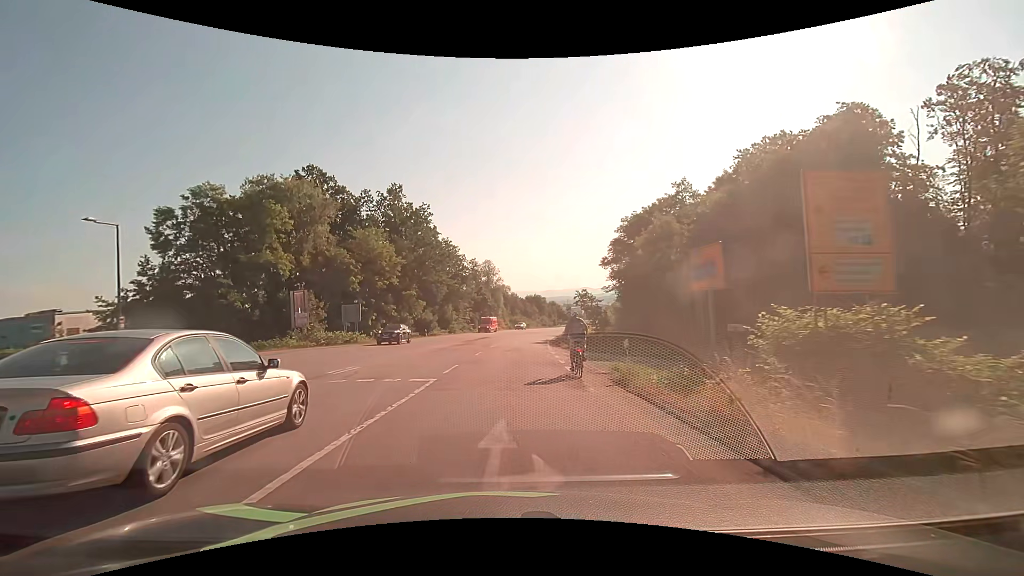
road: secondary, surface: asphalt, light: Day
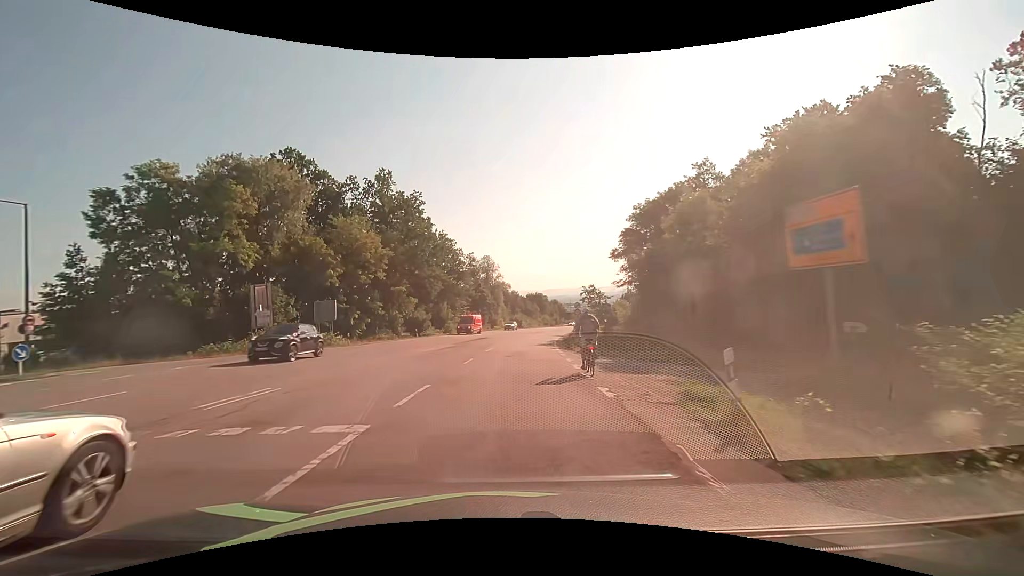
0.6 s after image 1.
(0.0, +6.5) m; 0°
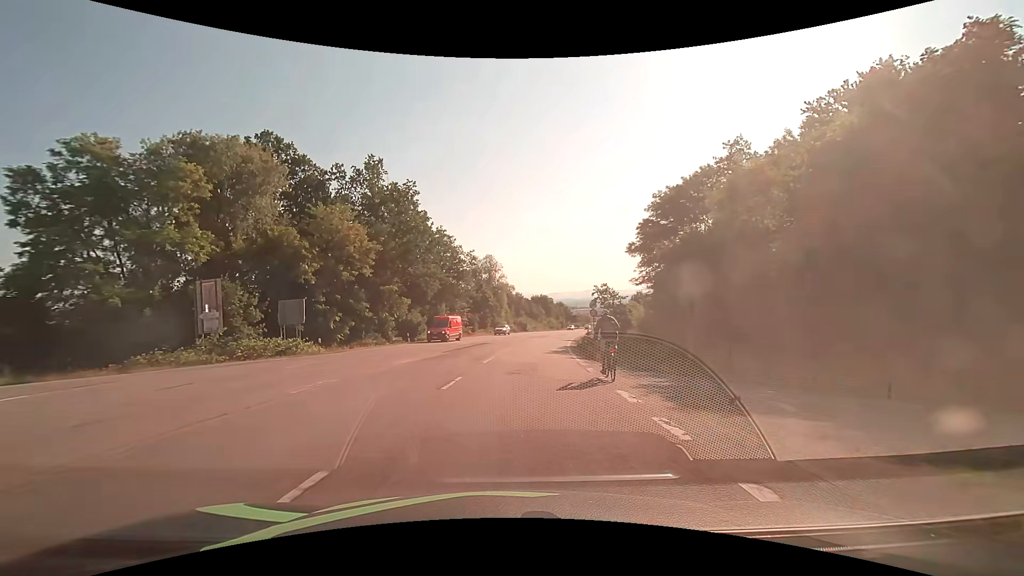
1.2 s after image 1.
(0.0, +6.7) m; -1°
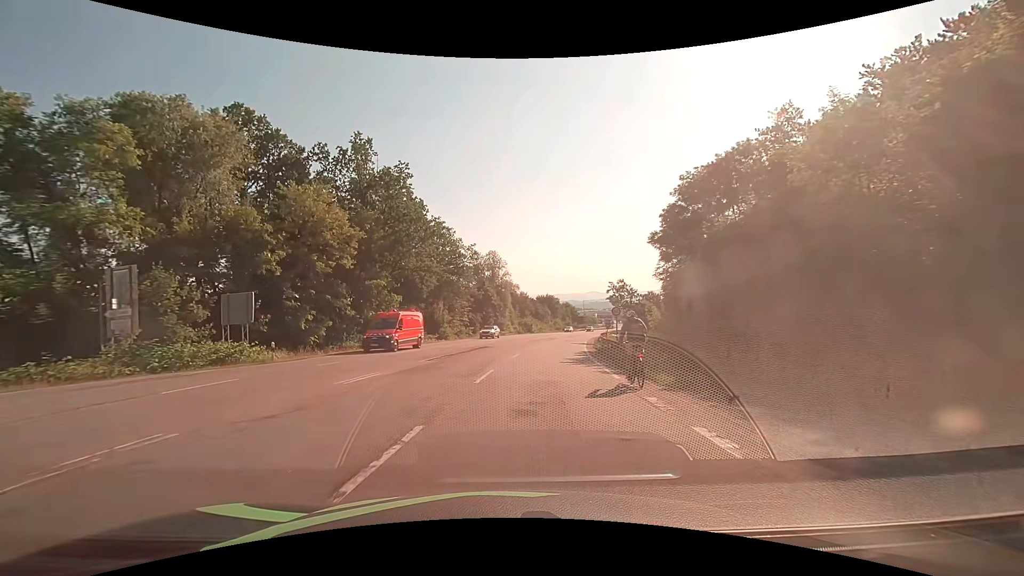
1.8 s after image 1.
(-0.1, +7.0) m; -2°
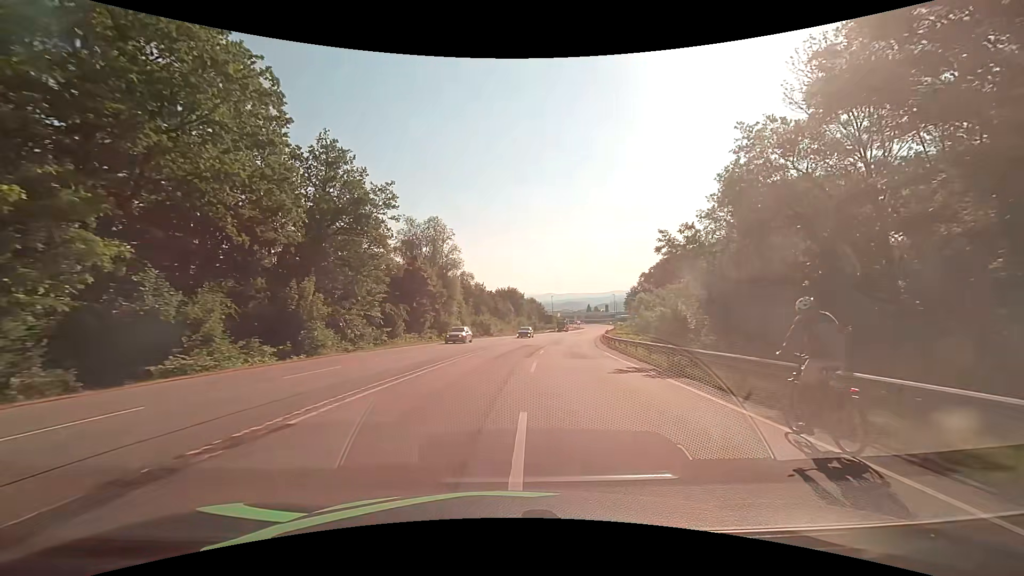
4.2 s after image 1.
(+1.4, +31.4) m; +6°
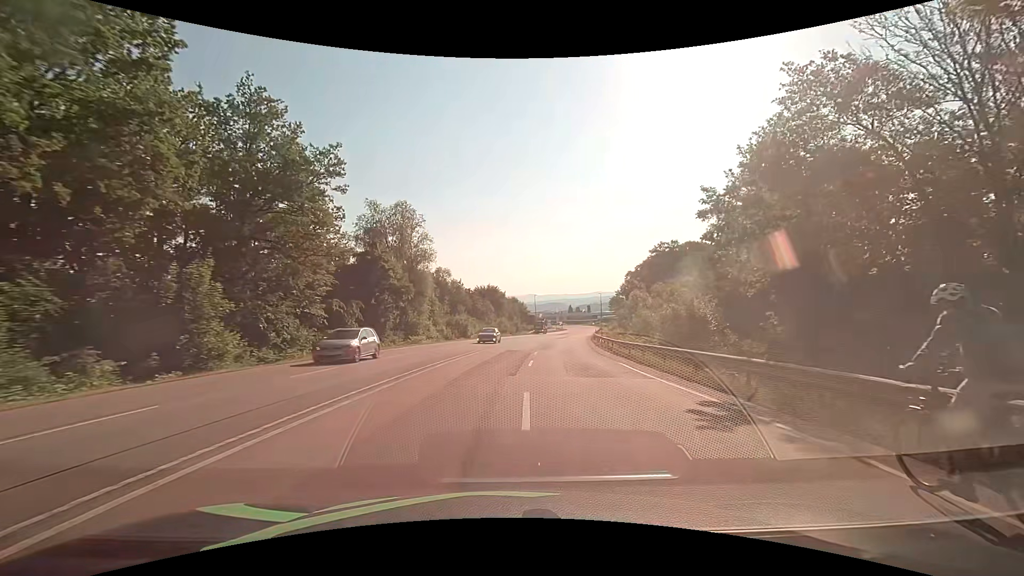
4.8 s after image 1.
(+0.2, +8.7) m; +2°
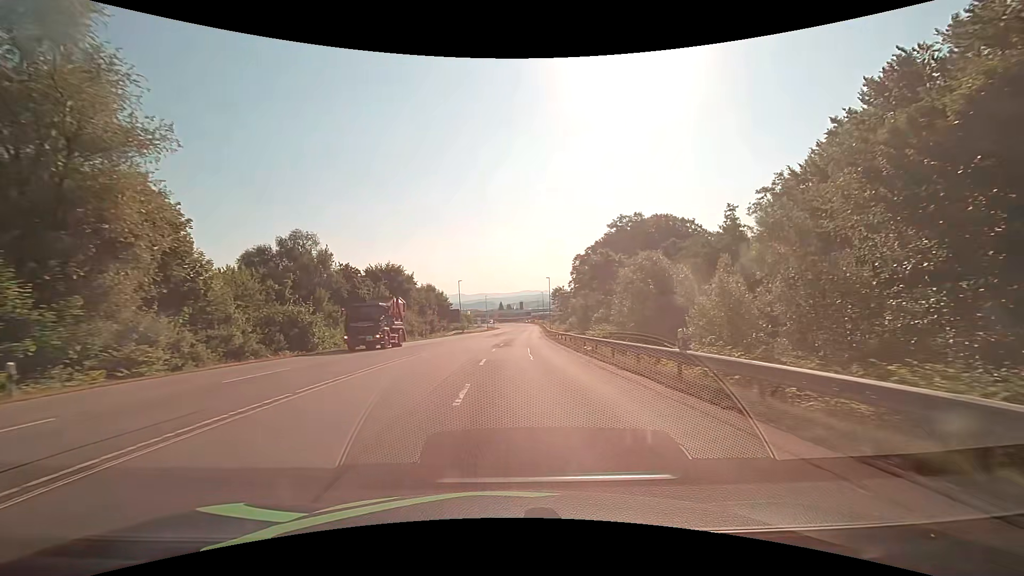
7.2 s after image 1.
(+2.7, +36.5) m; +8°
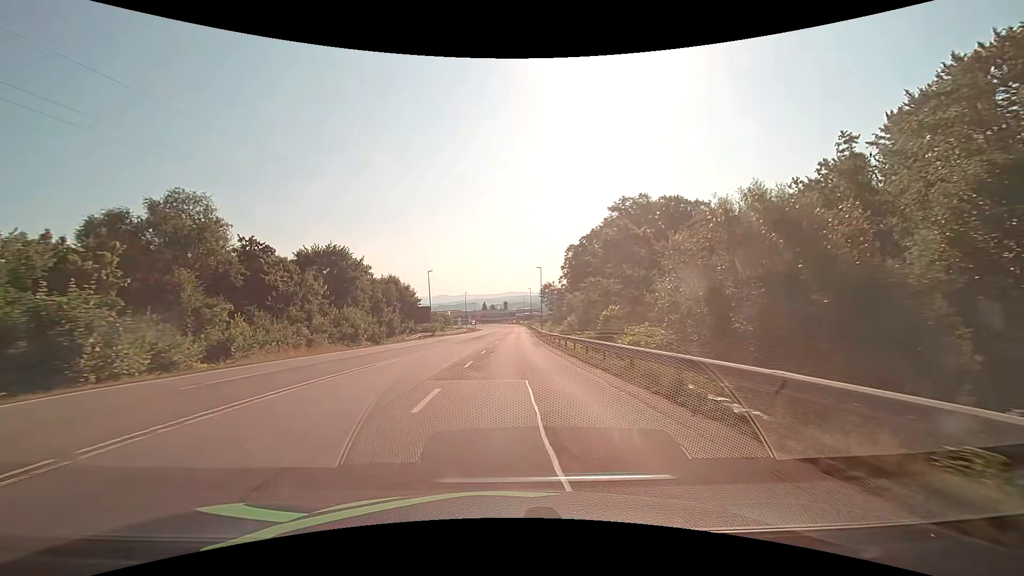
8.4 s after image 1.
(+0.4, +18.2) m; +2°
(0, +10) (0, +20) (0, +30) (0, +40) (0, +50) (0, +60) (+1, +70) (+1, +80) (+1, +90) (+1, +100) m
